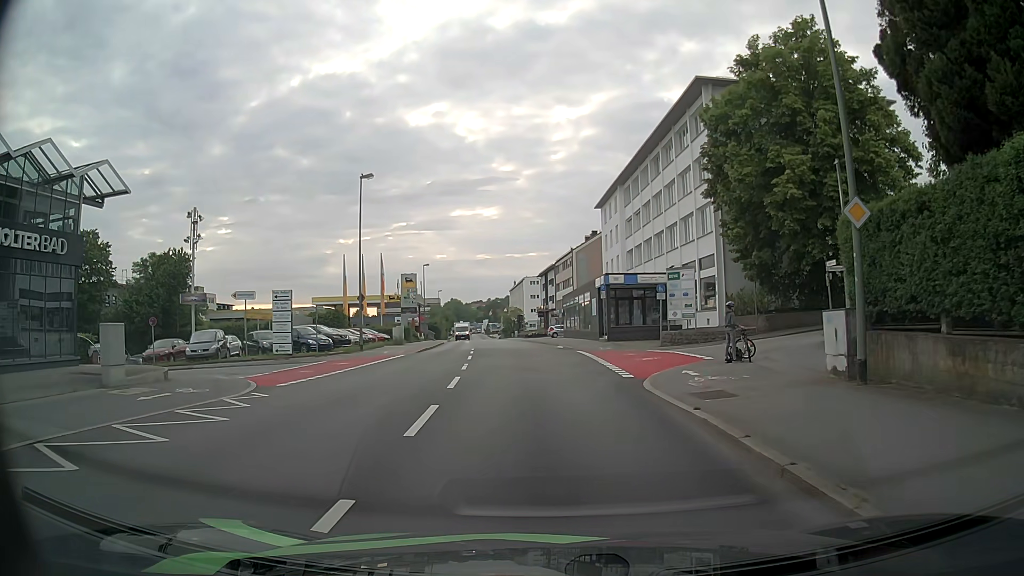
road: tertiary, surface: asphalt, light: Day
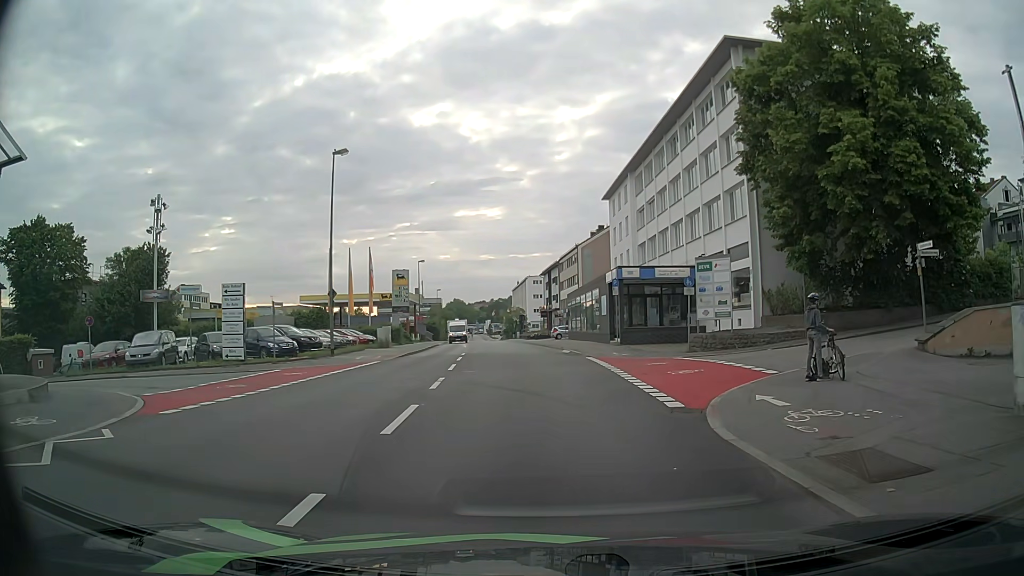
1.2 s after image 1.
(-0.1, +5.8) m; -1°
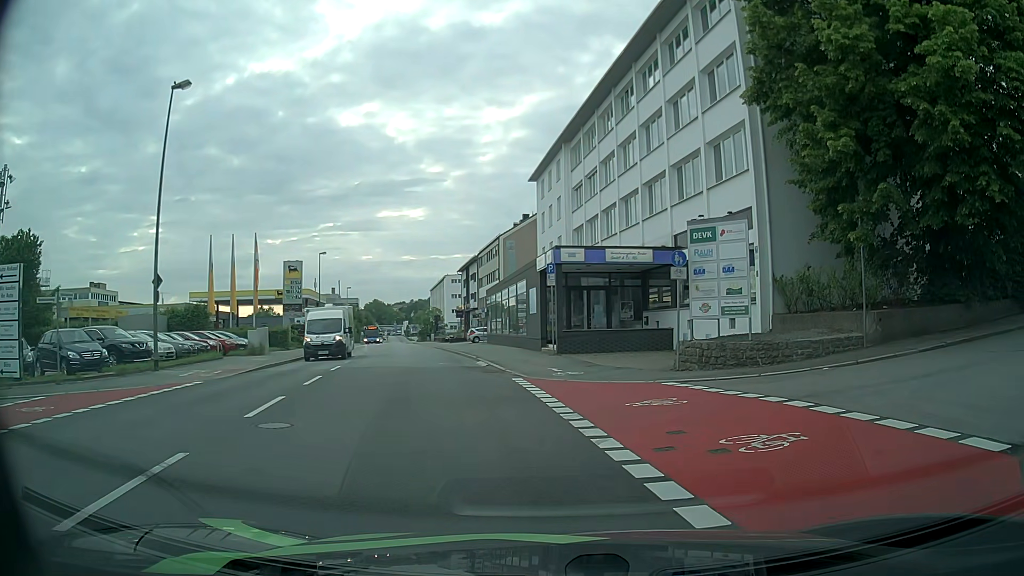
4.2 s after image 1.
(+0.2, +10.2) m; +6°
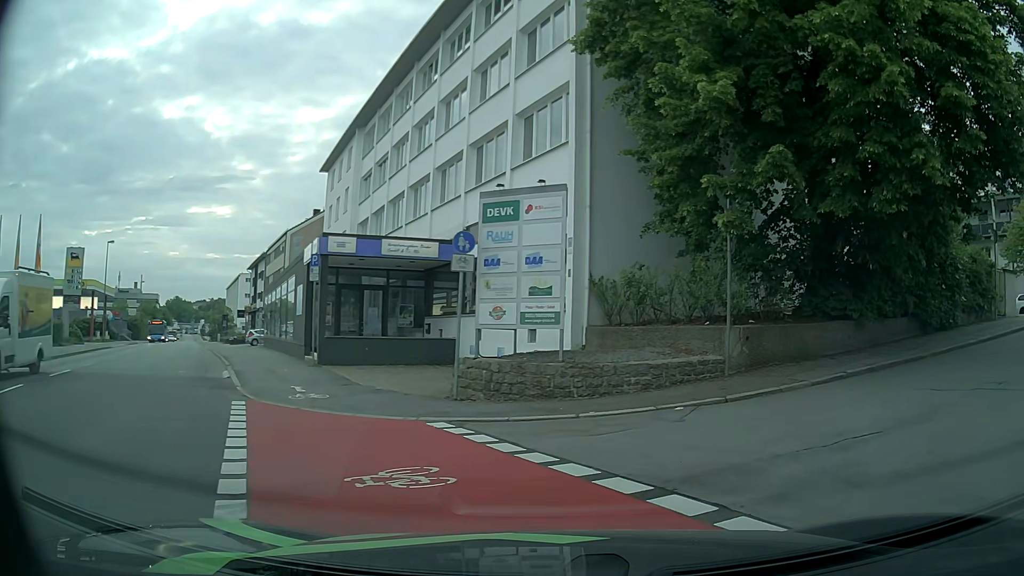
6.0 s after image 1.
(+0.7, +4.9) m; +19°
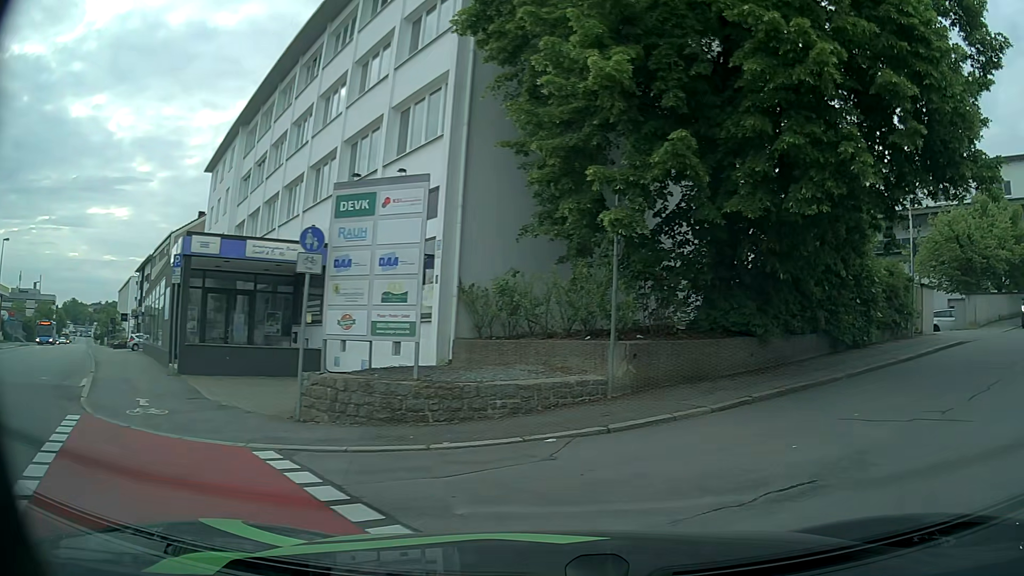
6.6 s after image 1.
(+0.1, +1.7) m; +7°
